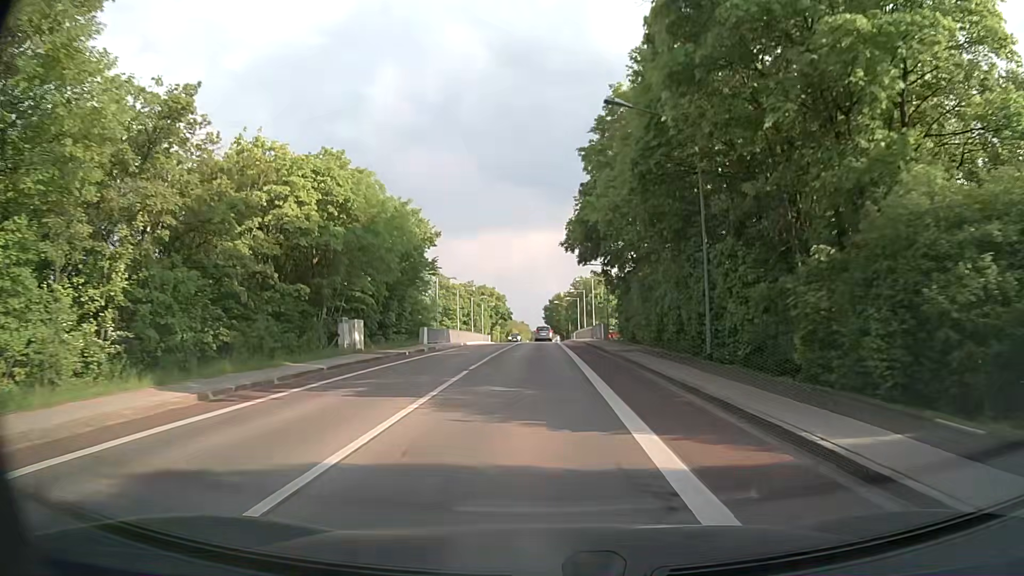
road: tertiary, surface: asphalt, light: Day
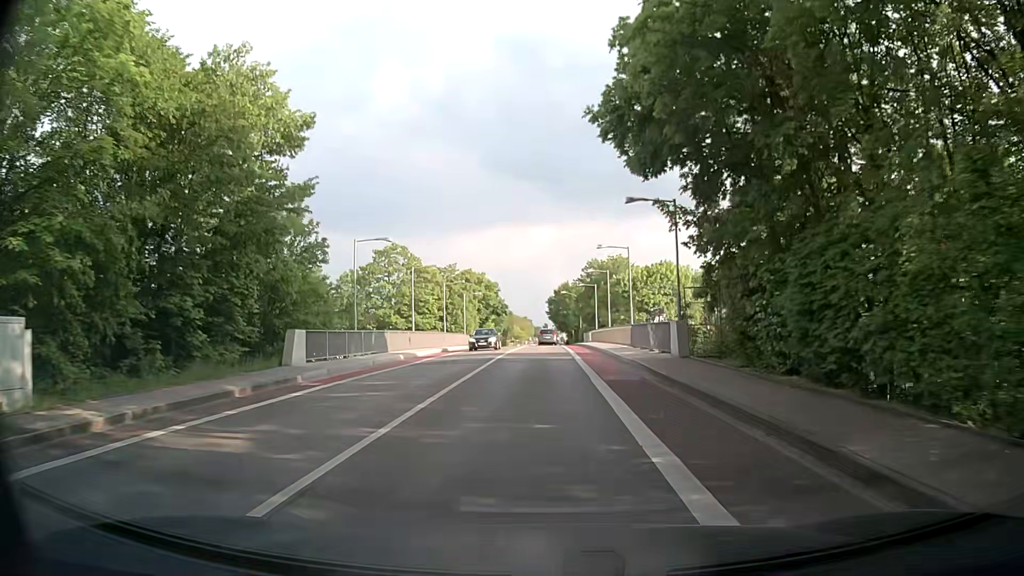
(-0.2, +24.7) m; -1°
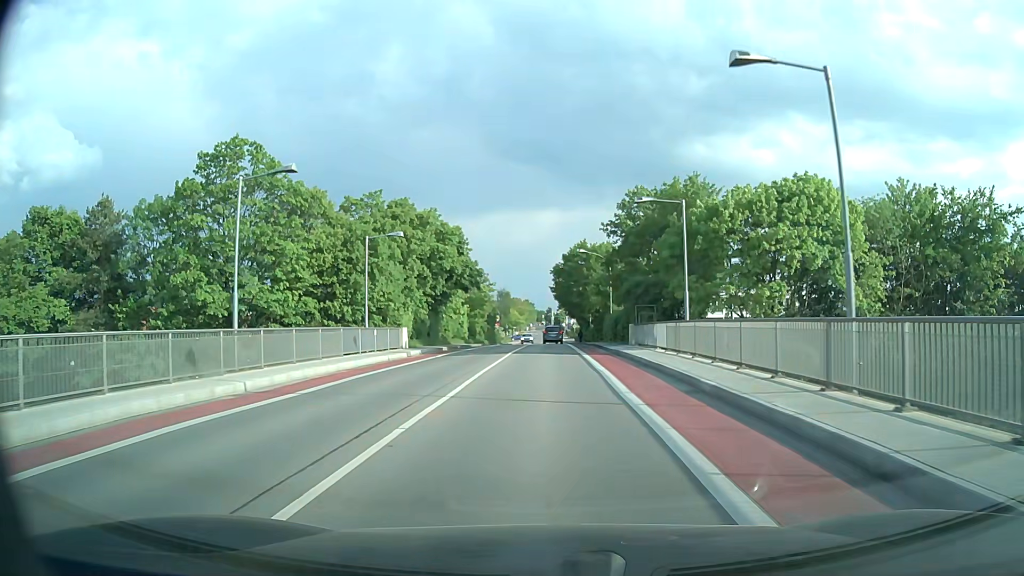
(+0.2, +39.1) m; 0°
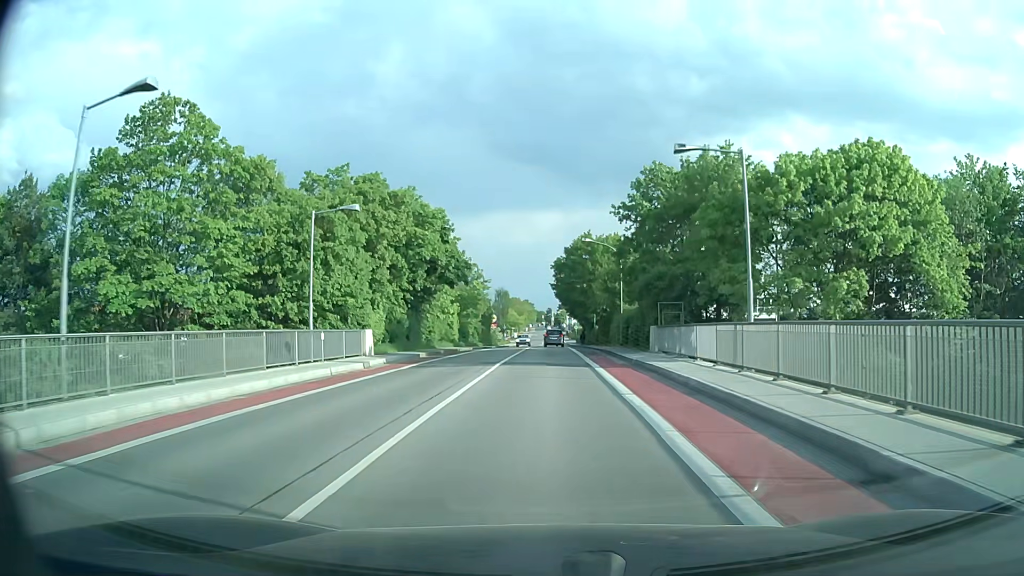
(0.0, +7.5) m; 0°
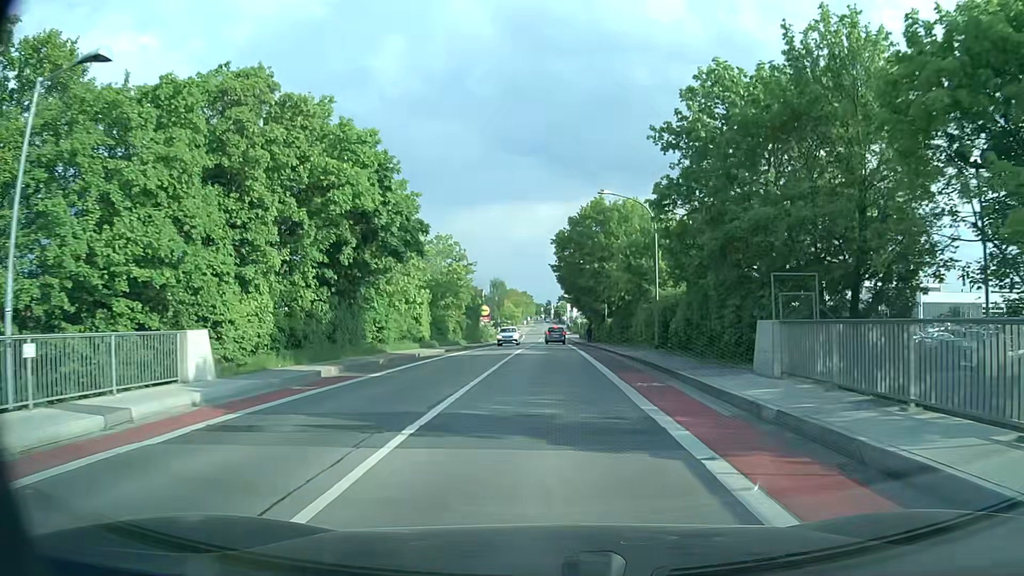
(0.0, +15.0) m; 0°
